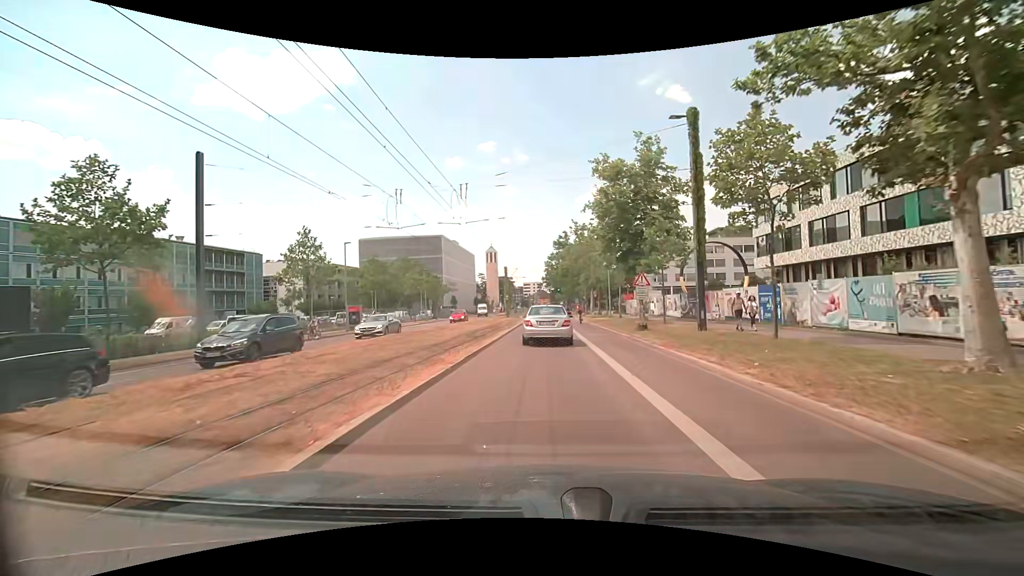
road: secondary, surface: asphalt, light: Day
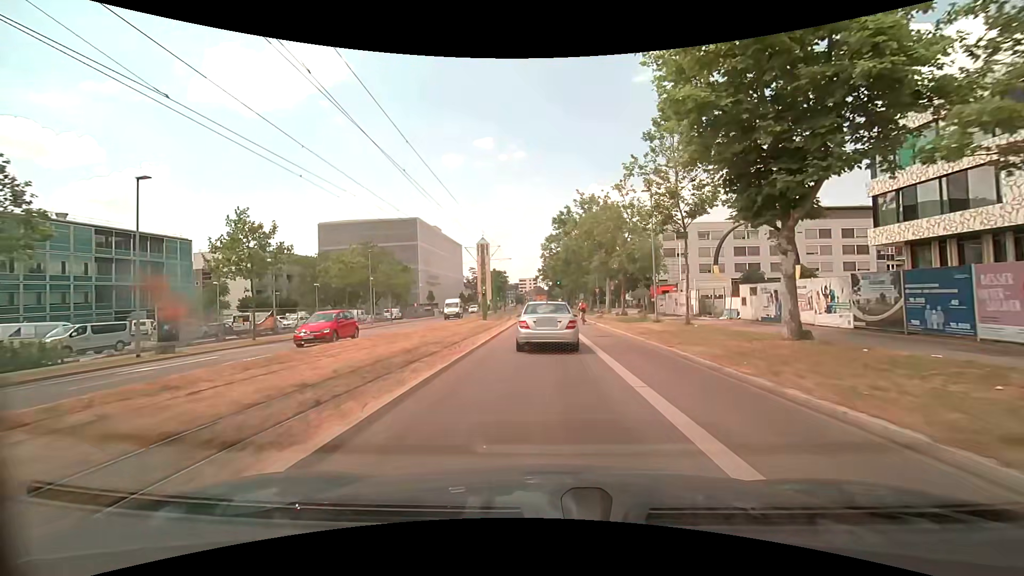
(0.0, +23.2) m; 0°
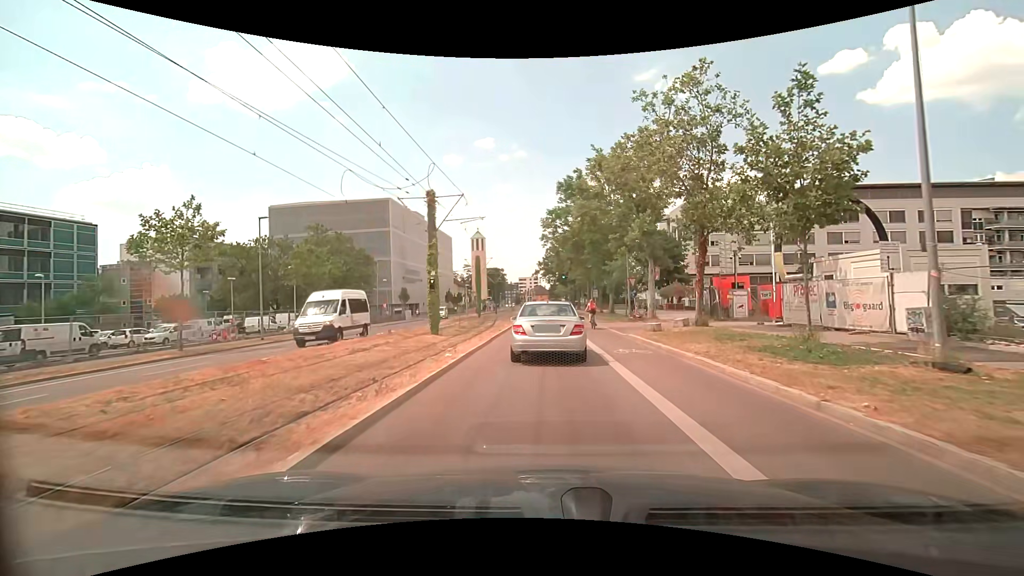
(-0.1, +21.4) m; -1°
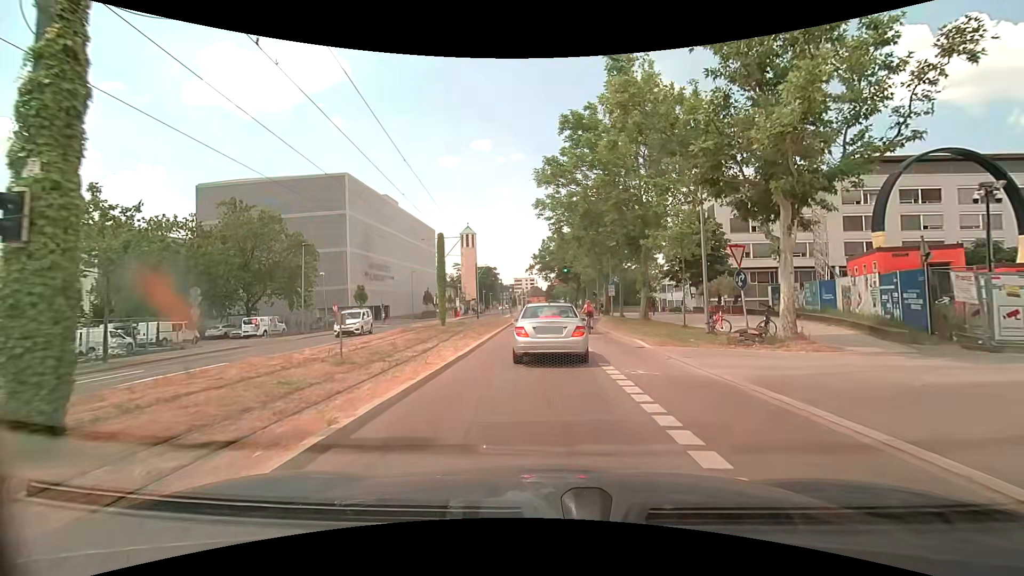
(+0.5, +19.0) m; +2°
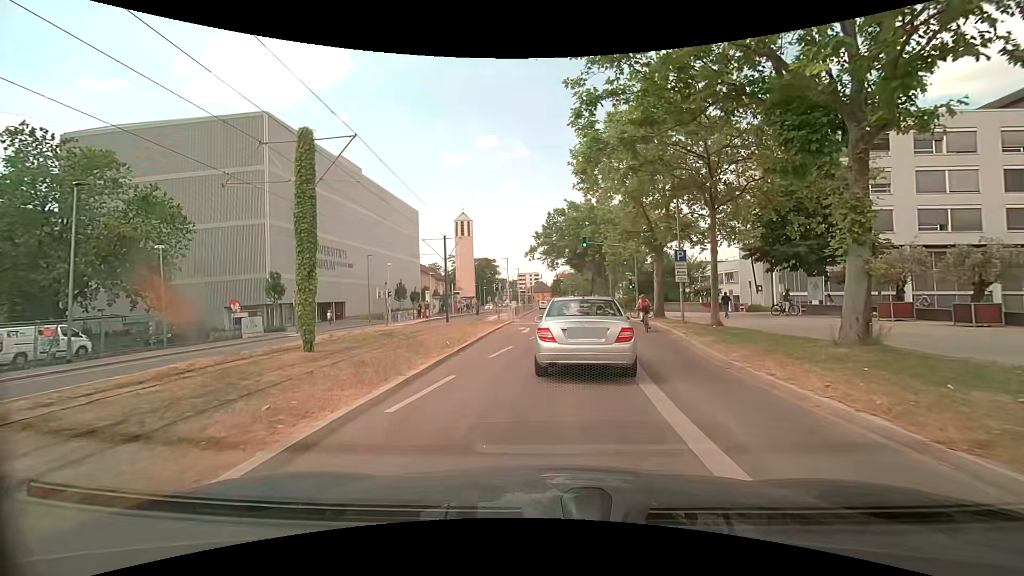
(-0.1, +22.7) m; -1°
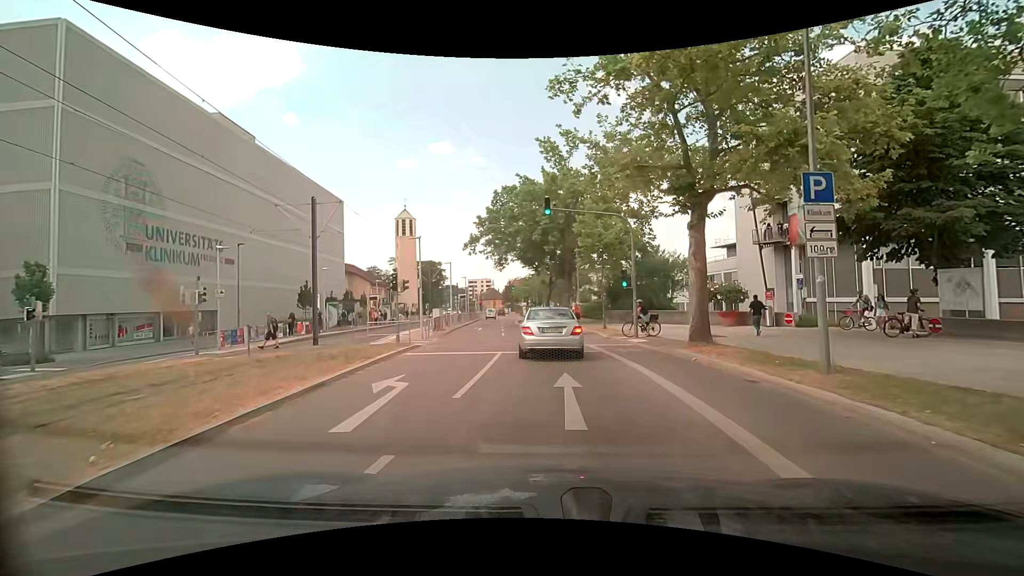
(+0.8, +16.3) m; +6°
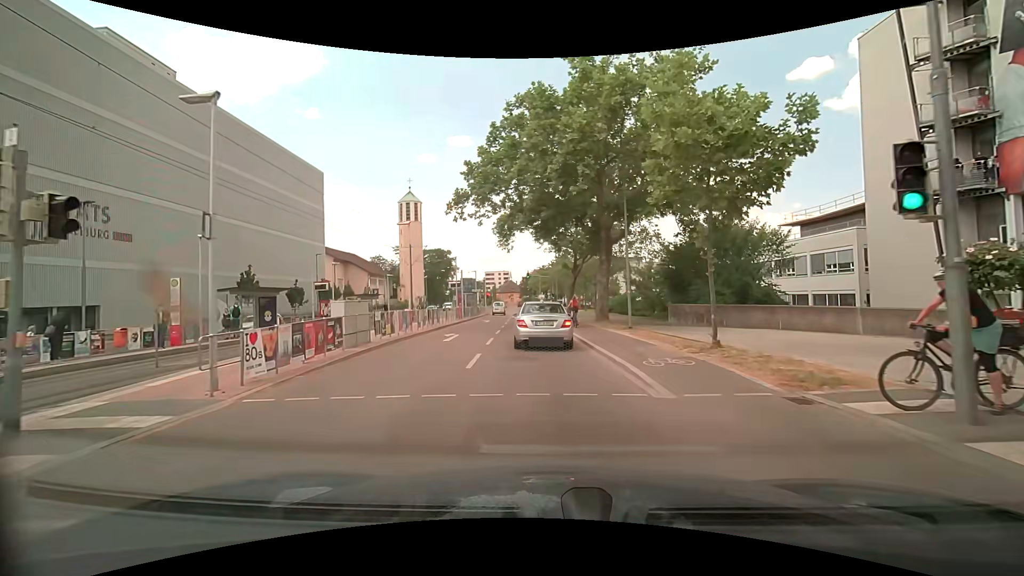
(-0.1, +17.0) m; -3°
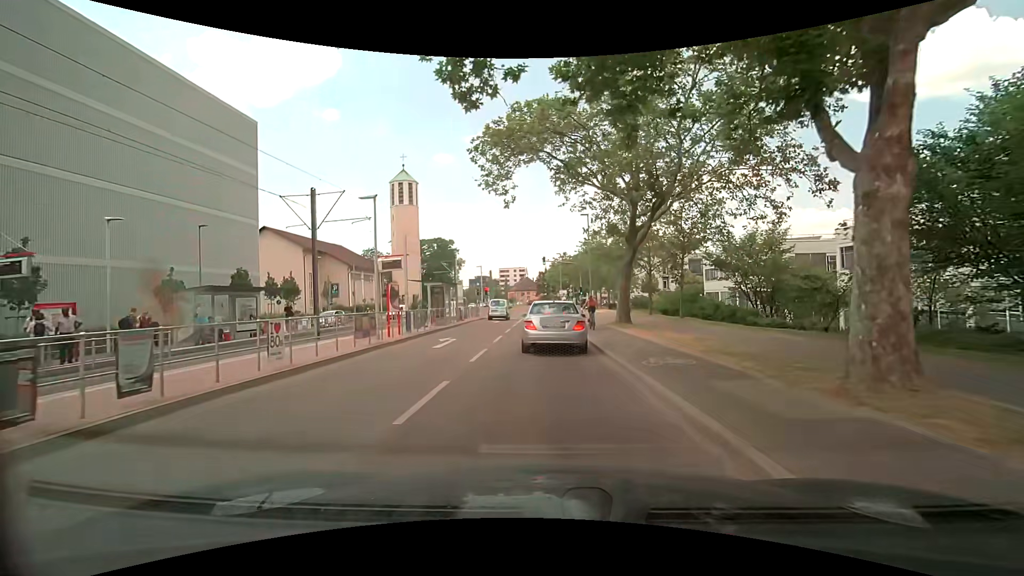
(-0.4, +23.2) m; -1°
(0, +10) (0, +20) (0, +30) (0, +40) (-1, +50) (-1, +60) (-2, +70) (-3, +80) (-3, +90) (-3, +100) m
